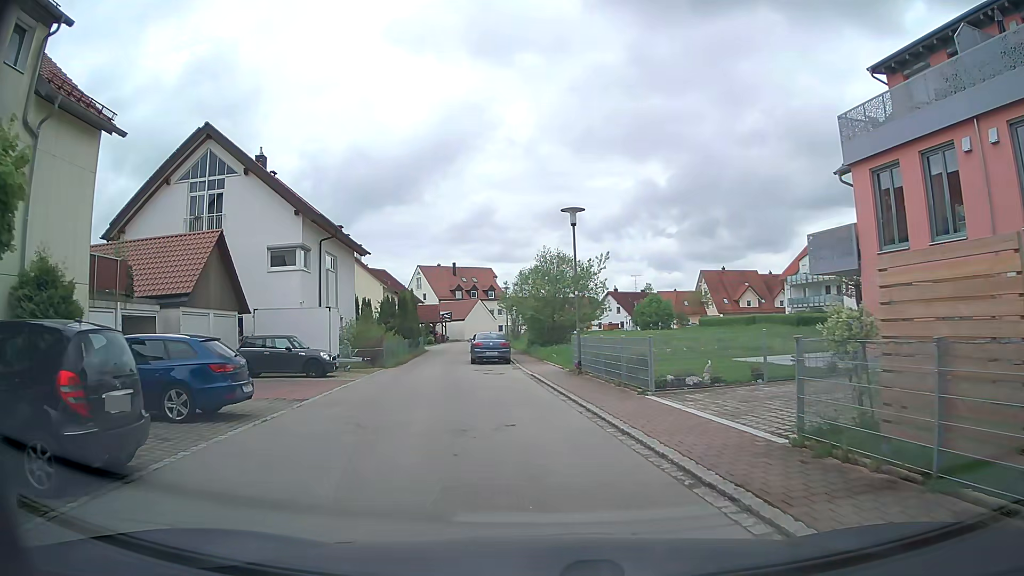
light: Day
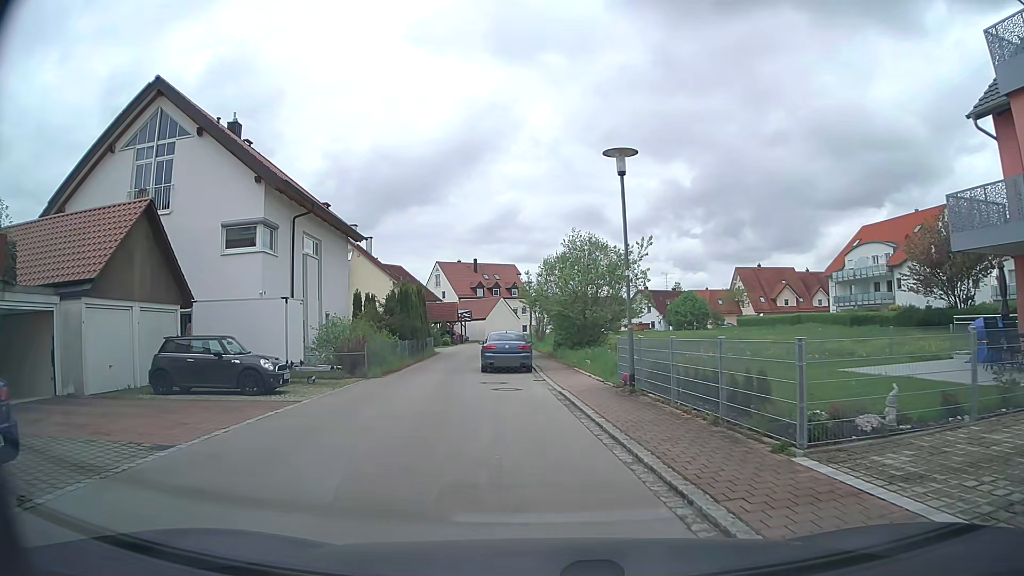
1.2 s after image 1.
(-0.2, +6.8) m; -2°
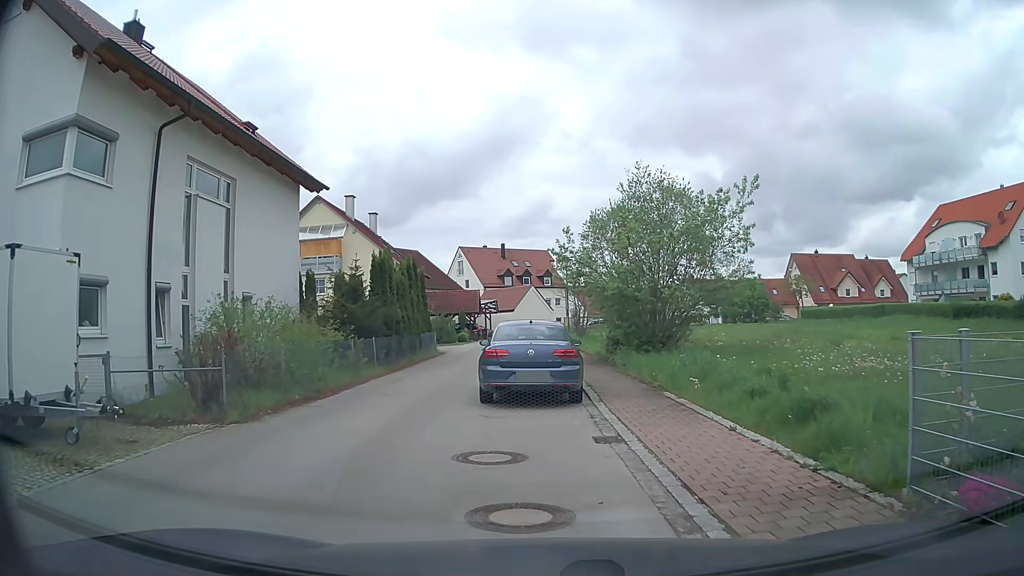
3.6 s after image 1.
(-0.6, +11.9) m; -4°
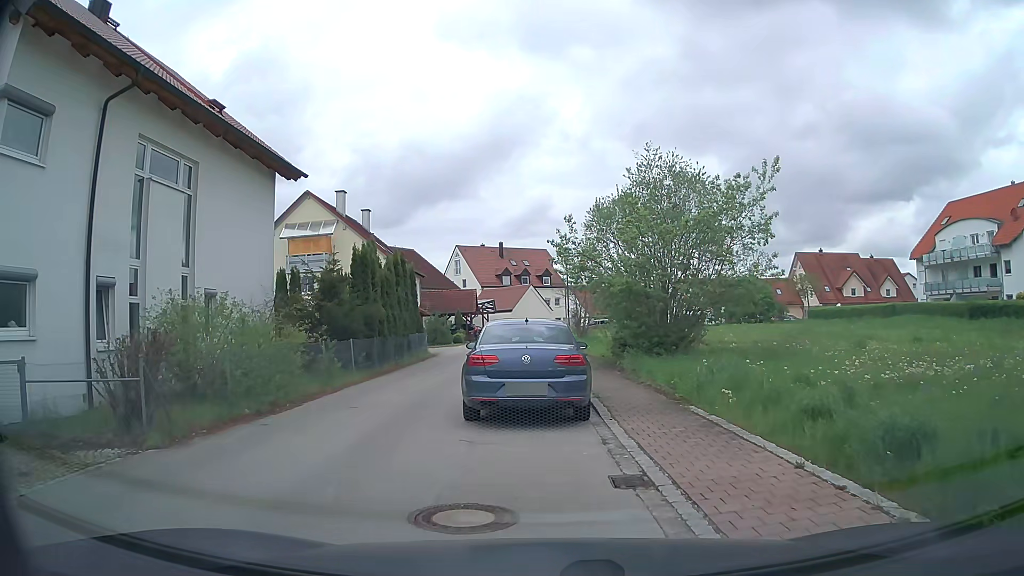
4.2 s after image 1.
(0.0, +2.2) m; +1°
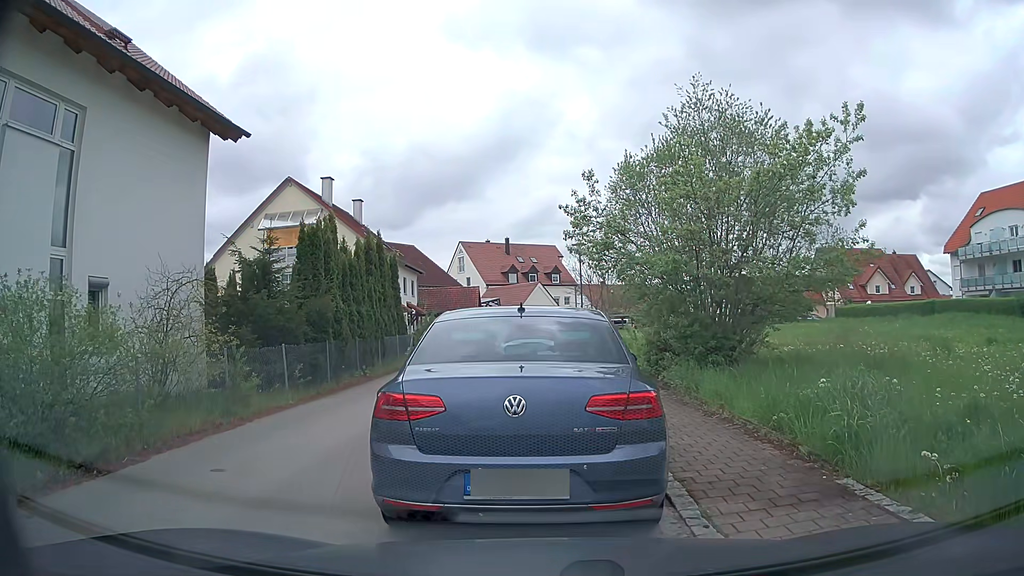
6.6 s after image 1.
(0.0, +5.1) m; +2°
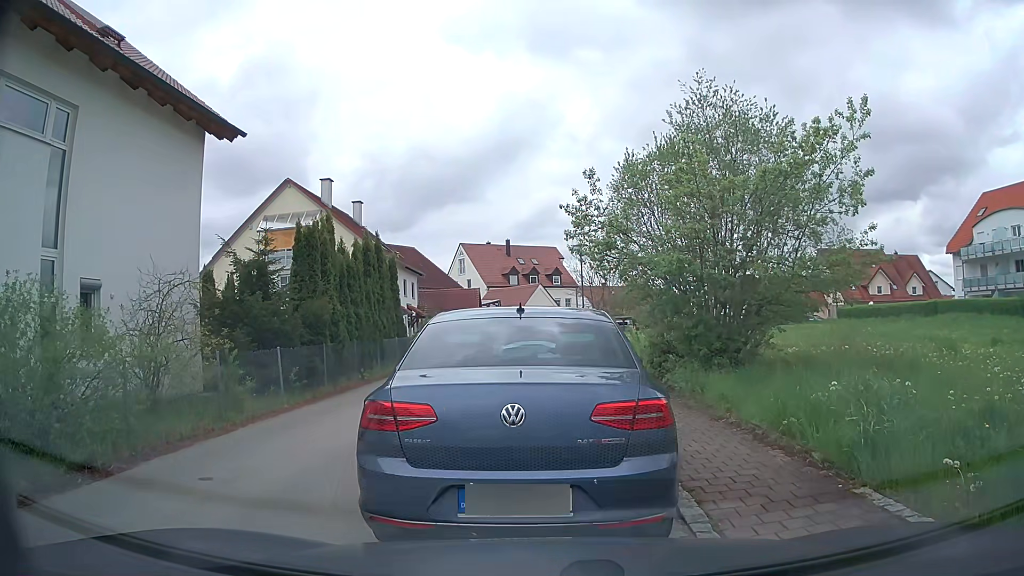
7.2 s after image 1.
(0.0, +0.3) m; 0°
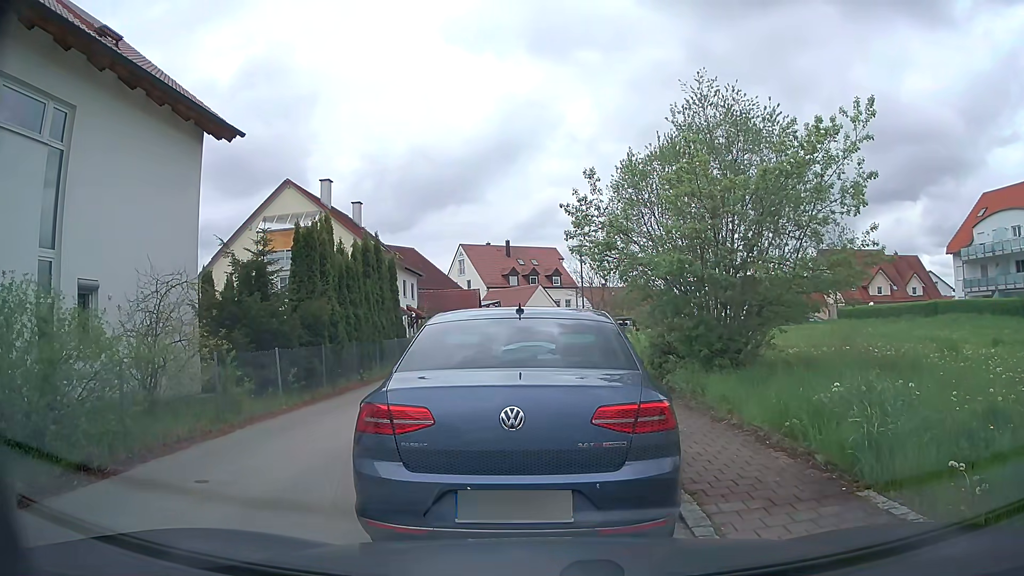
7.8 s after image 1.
(0.0, +0.1) m; 0°
